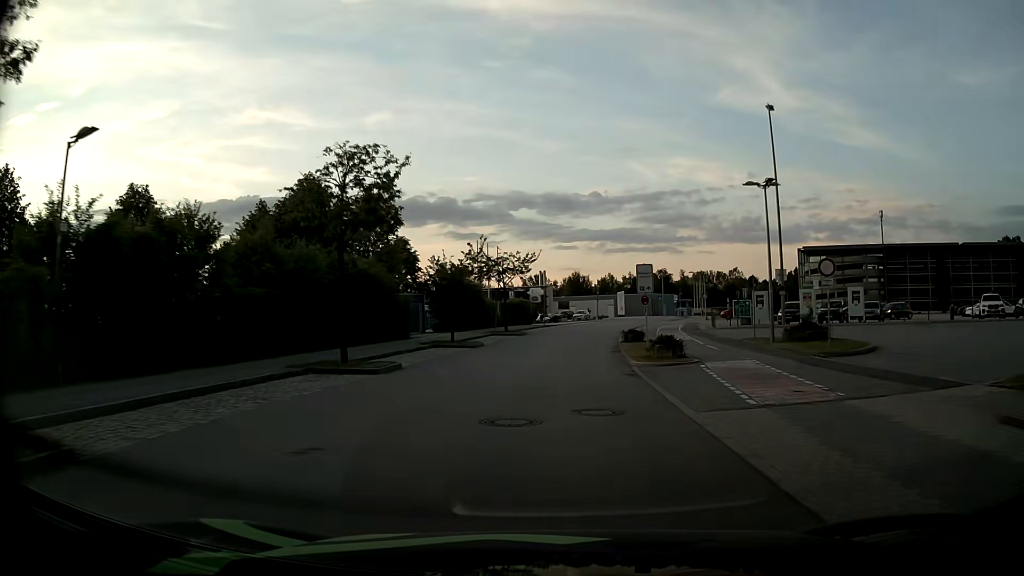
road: residential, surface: asphalt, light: Day
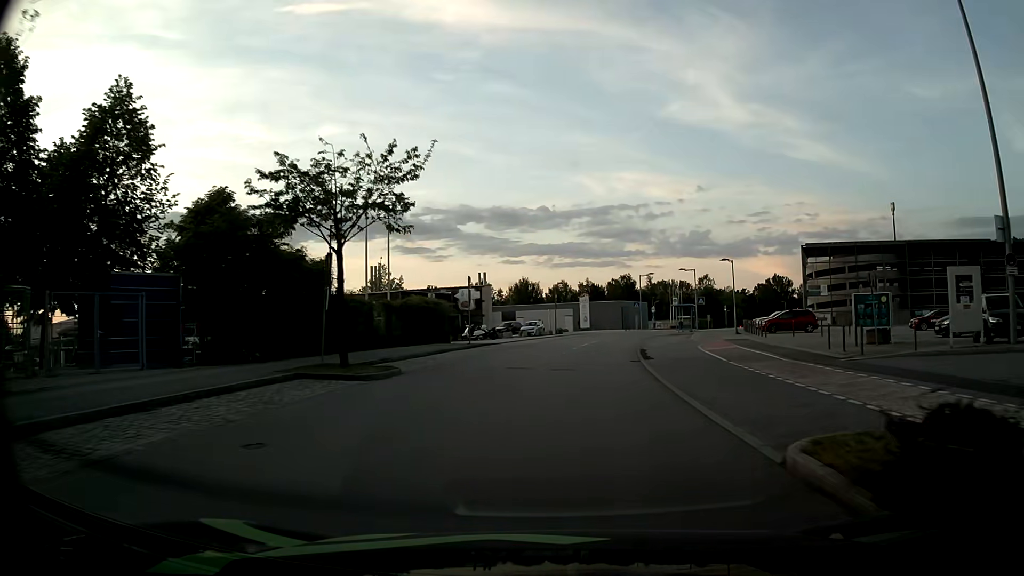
(+0.9, +29.3) m; +5°
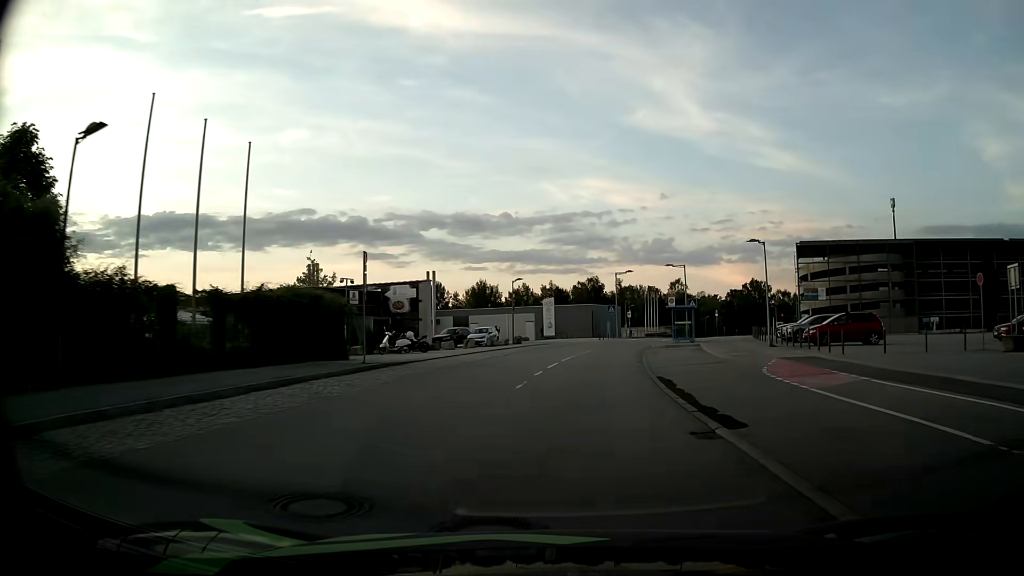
(+0.4, +14.6) m; +3°
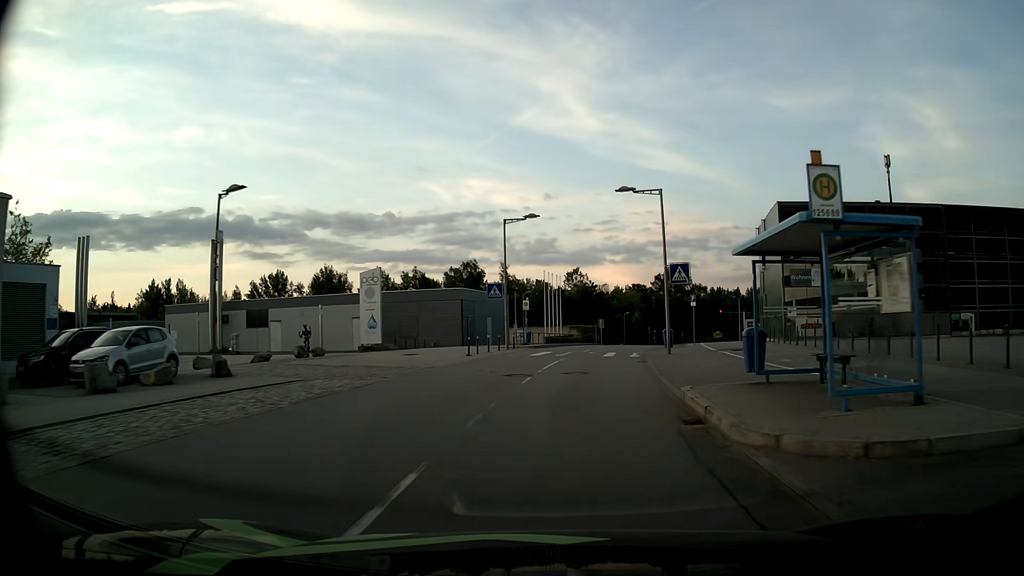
(+3.0, +36.2) m; +10°
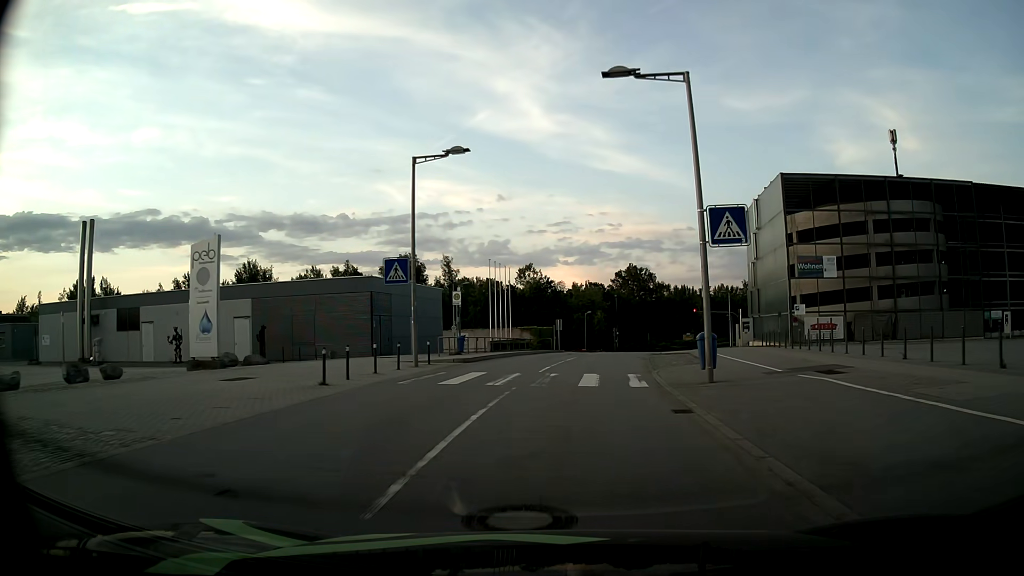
(+0.5, +14.1) m; +4°
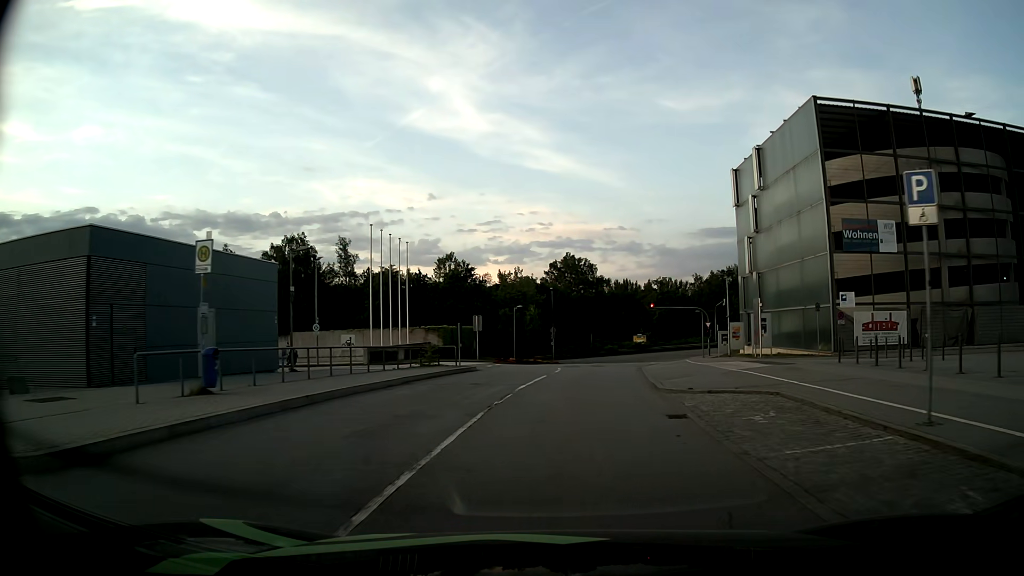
(+1.0, +20.2) m; +6°
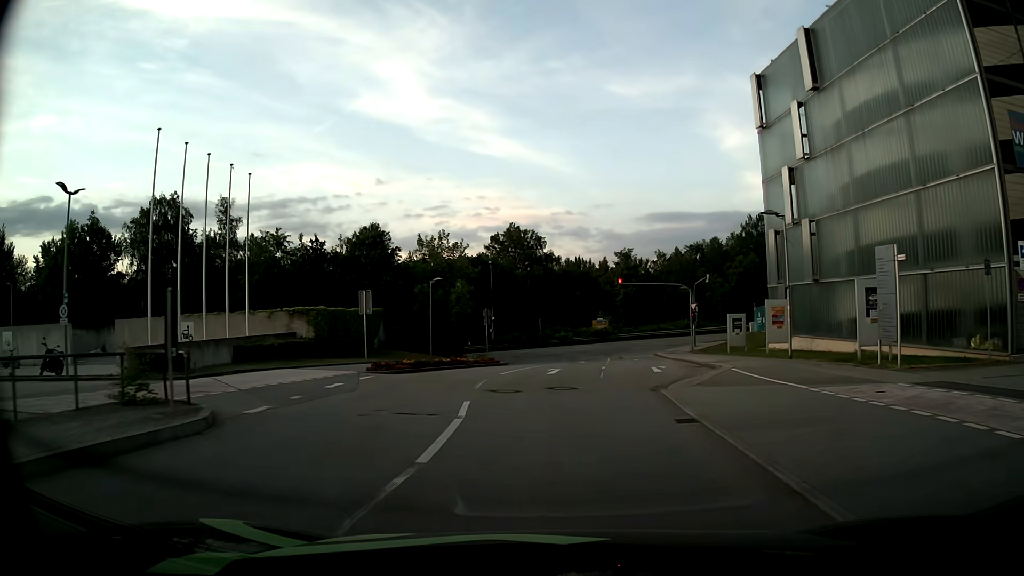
(+0.9, +18.7) m; +5°
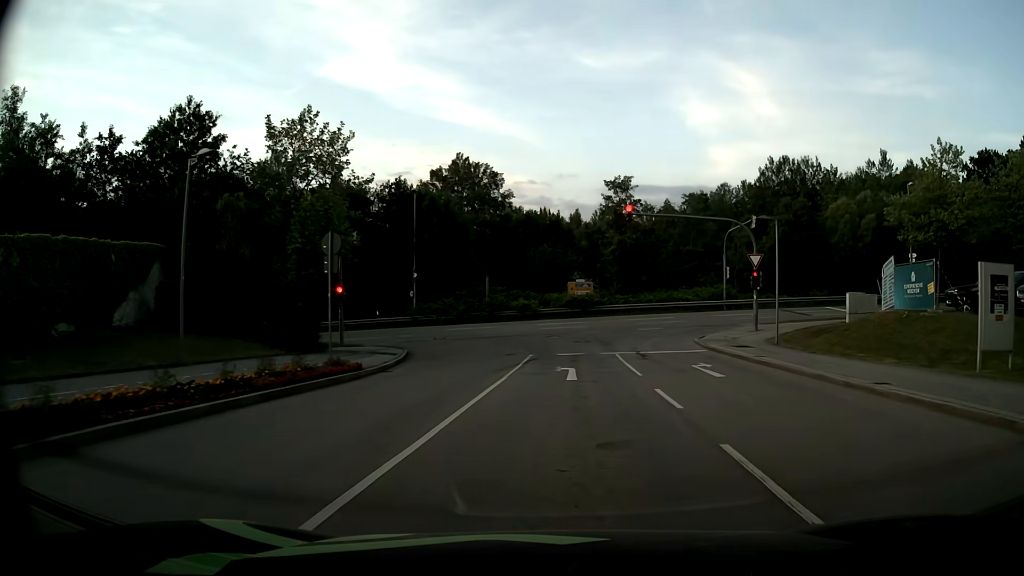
(+0.4, +27.0) m; +3°
(0, +10) (+1, +20) (0, +30) (-3, +39) (-11, +45) (-20, +47) (-30, +47) (-40, +46) (-50, +46) (-60, +45) m
